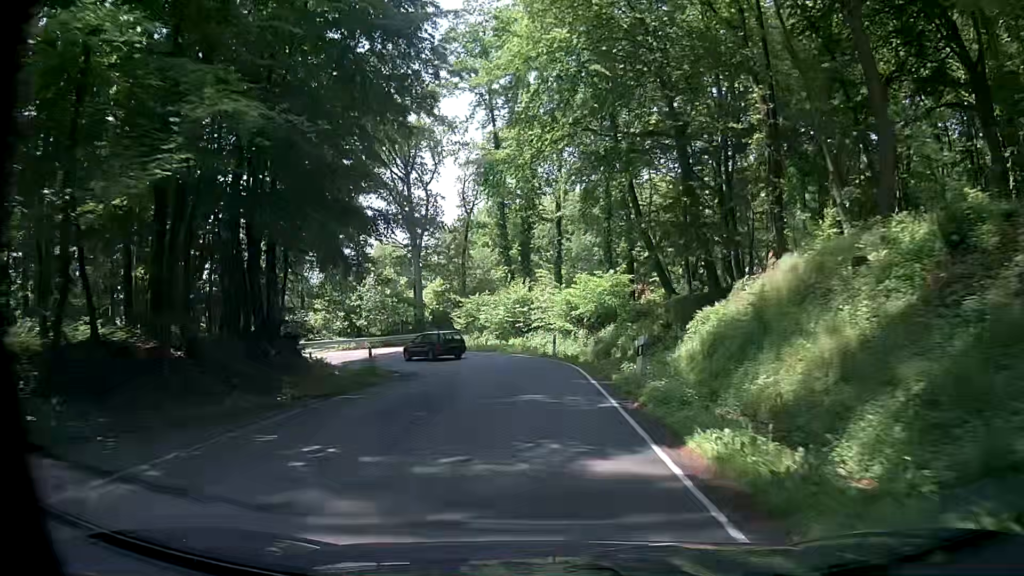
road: secondary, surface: asphalt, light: Day
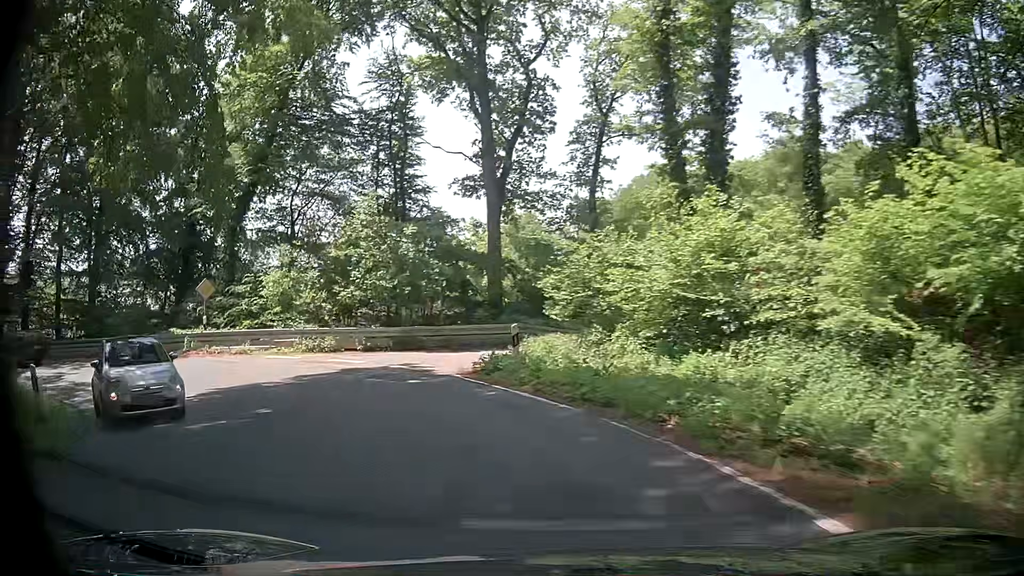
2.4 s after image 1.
(-1.0, +27.2) m; -8°
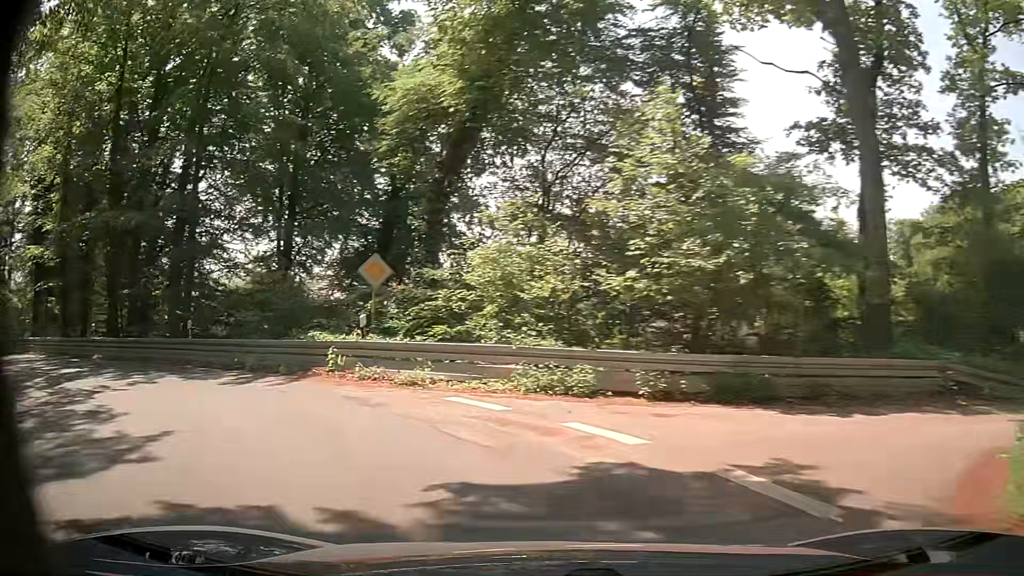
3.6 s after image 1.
(-2.5, +10.9) m; -27°
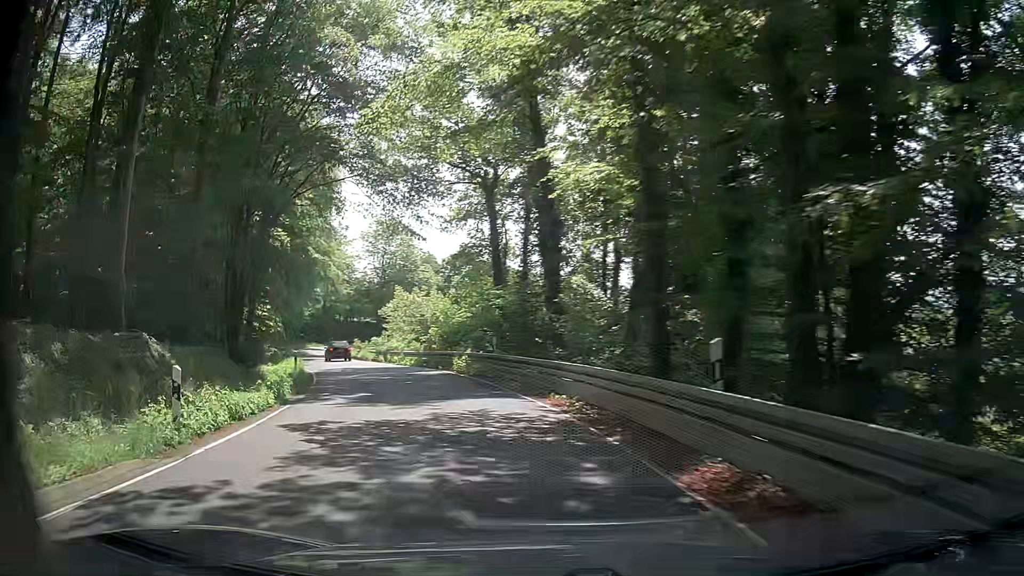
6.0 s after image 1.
(-11.8, +17.3) m; -60°
(-1, +10) (-3, +20) (-7, +29) (-11, +38) (-15, +47) (-19, +56) (-23, +65) (-26, +75) (-25, +85) (-20, +94) m
